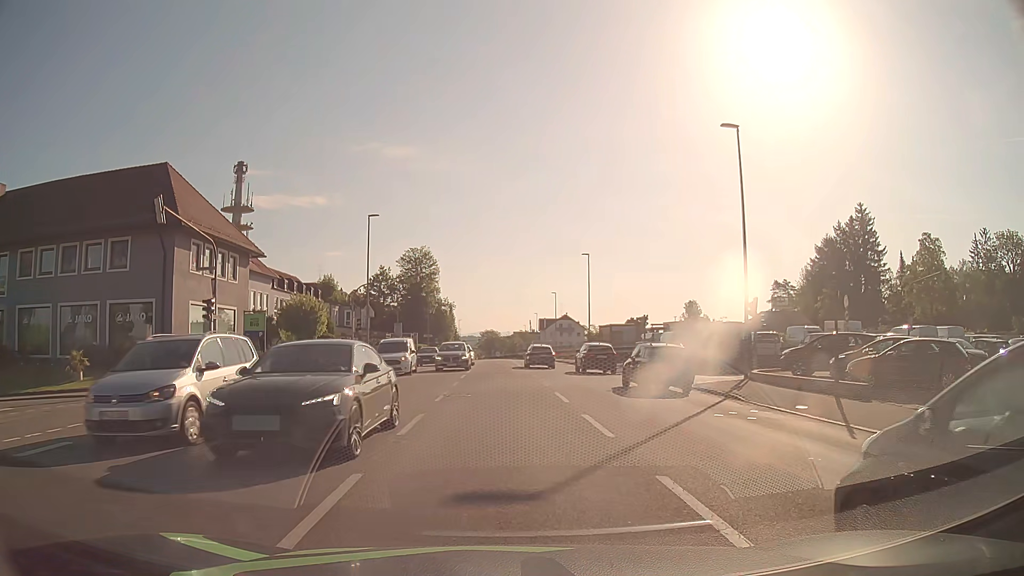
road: tertiary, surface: asphalt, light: Day
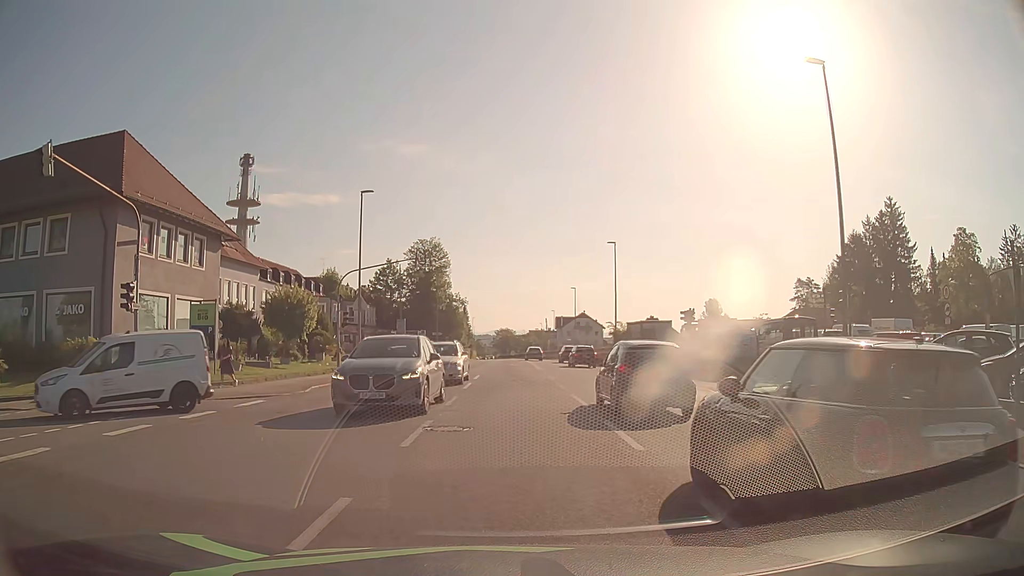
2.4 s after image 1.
(+0.1, +7.0) m; -1°
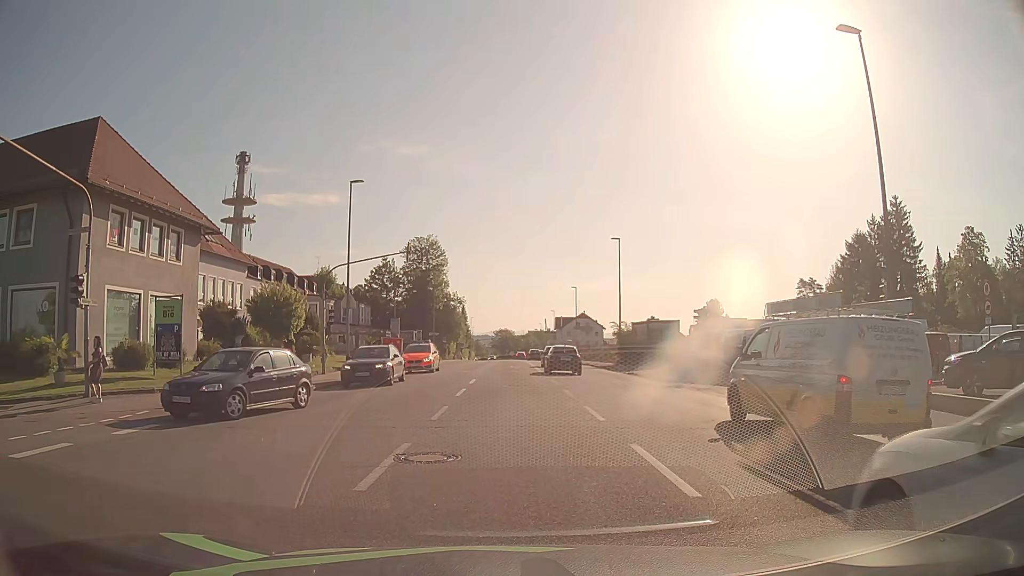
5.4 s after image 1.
(+0.1, +2.6) m; +2°
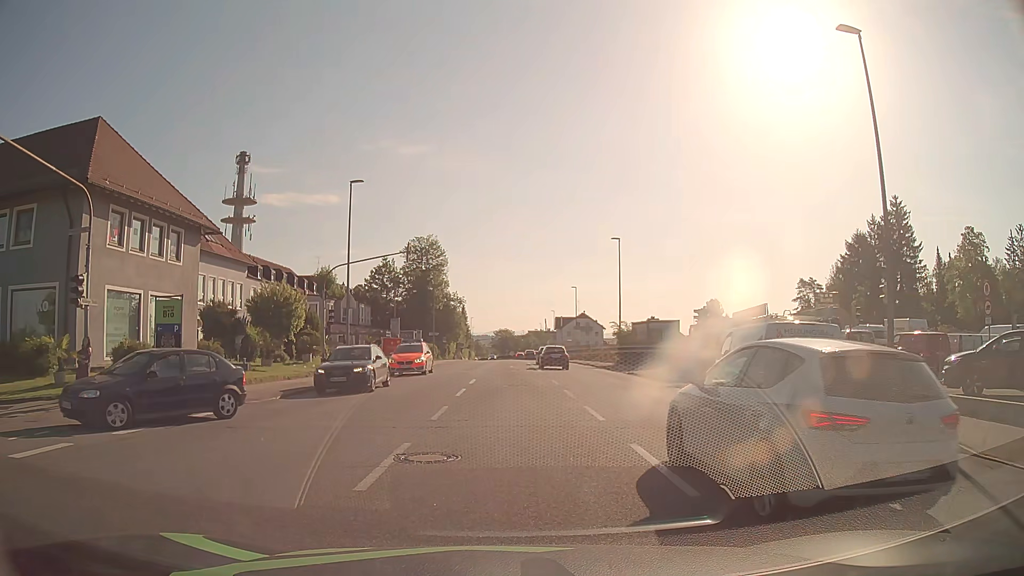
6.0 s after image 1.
(0.0, 0.0) m; 0°
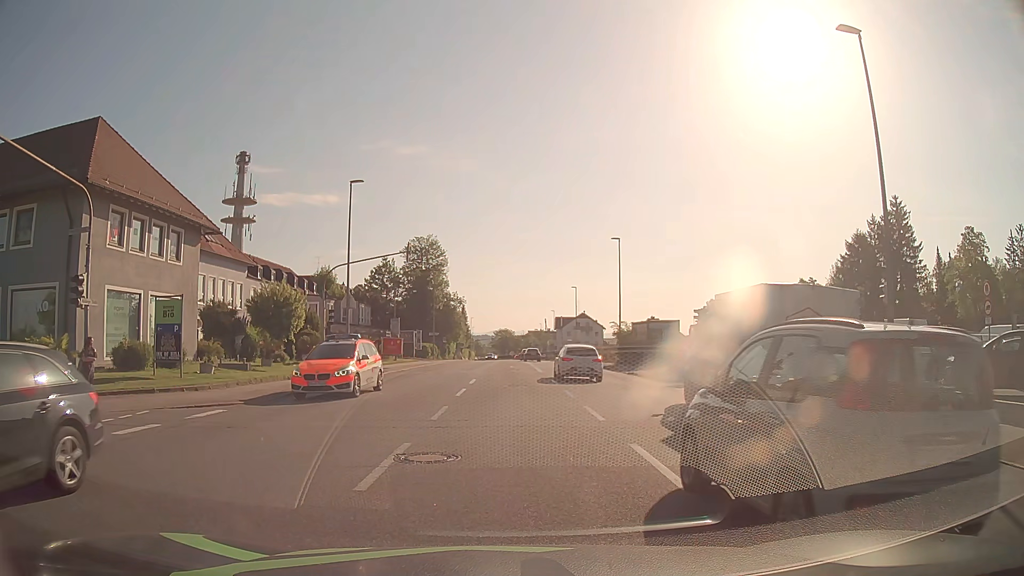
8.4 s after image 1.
(0.0, 0.0) m; 0°
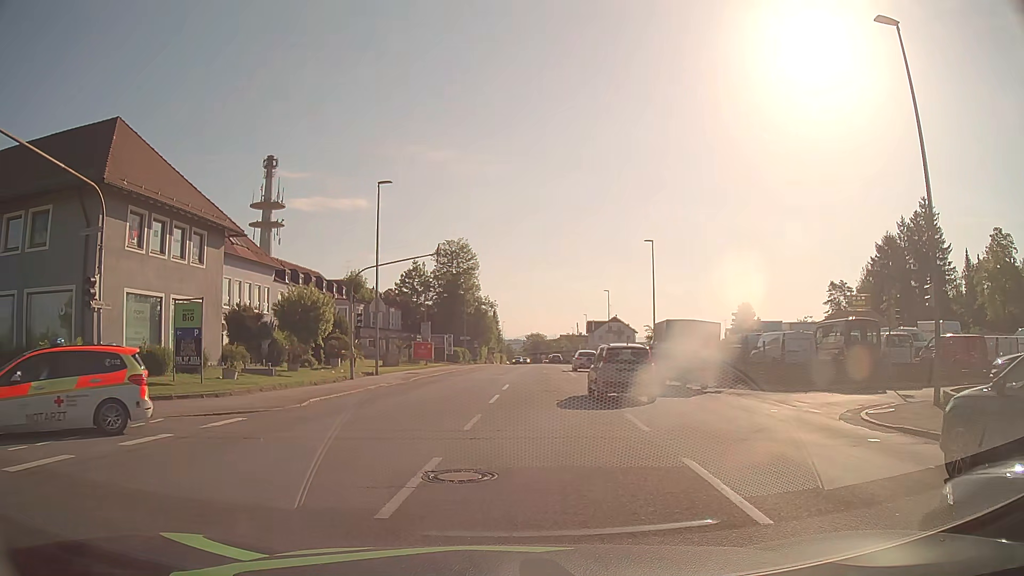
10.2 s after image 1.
(0.0, +0.9) m; -3°
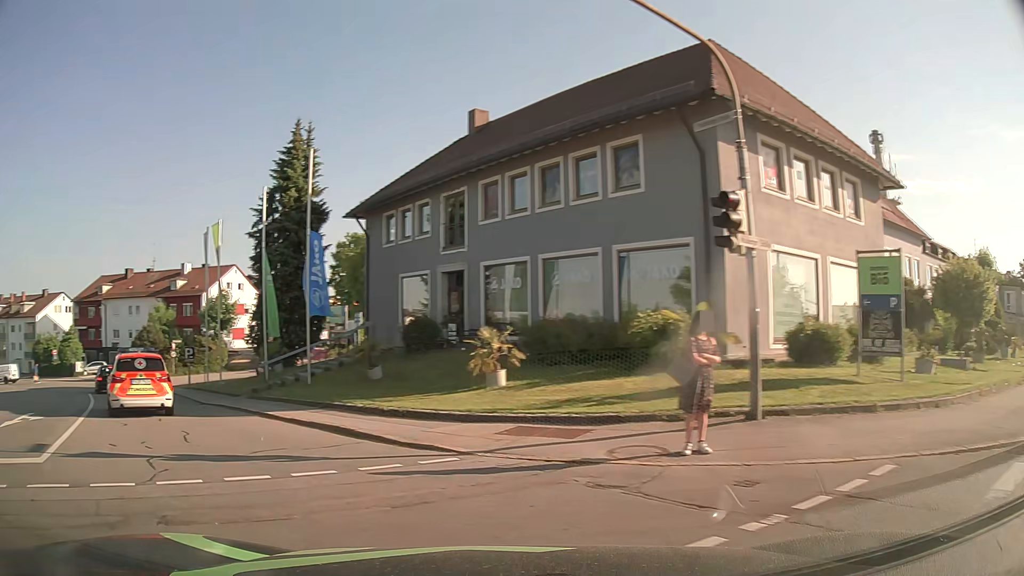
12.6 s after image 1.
(-3.4, +7.3) m; -51°
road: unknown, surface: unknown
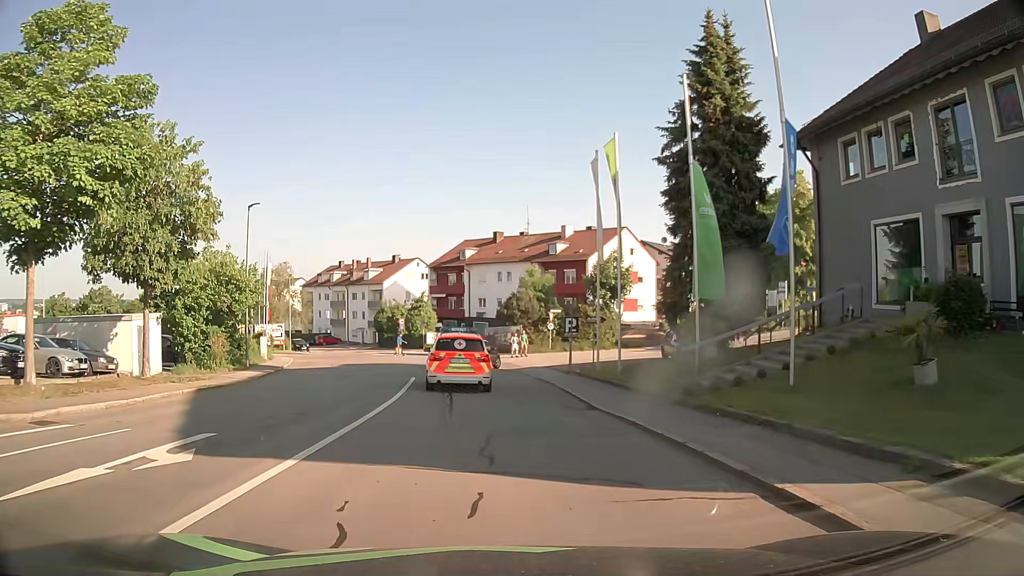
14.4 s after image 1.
(-4.1, +9.7) m; -34°
